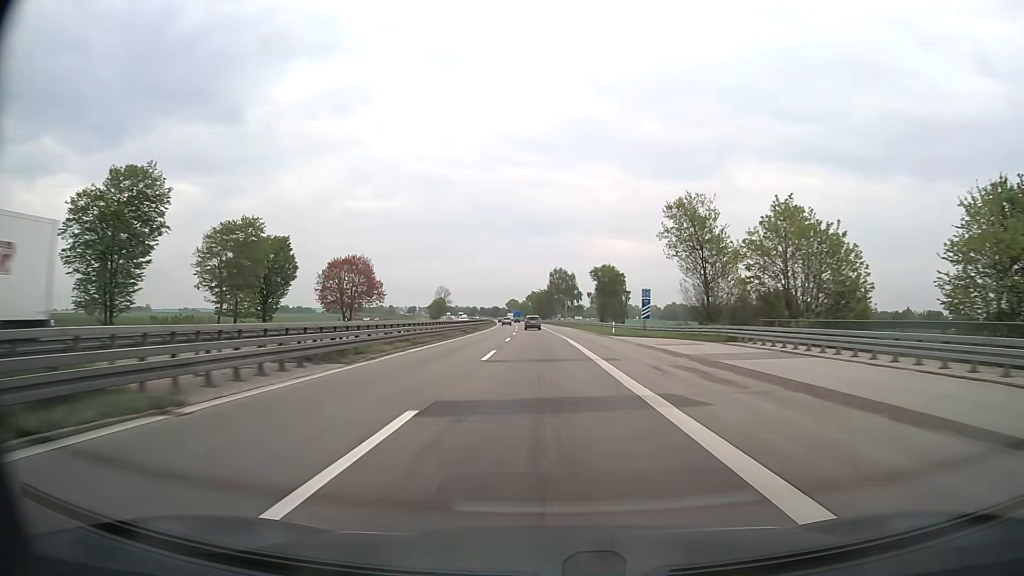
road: motorway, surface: asphalt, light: Day
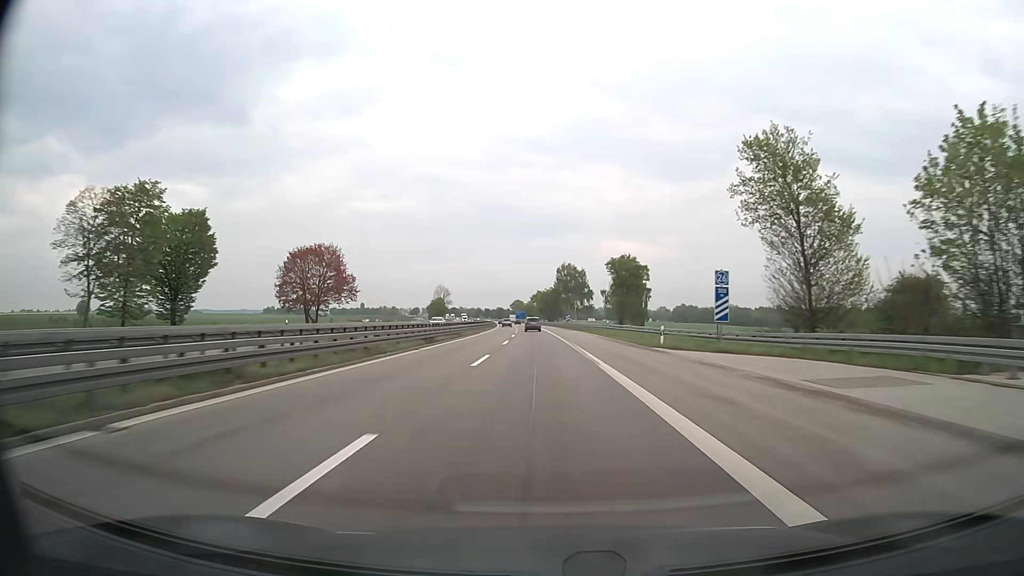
(-0.1, +20.3) m; -1°
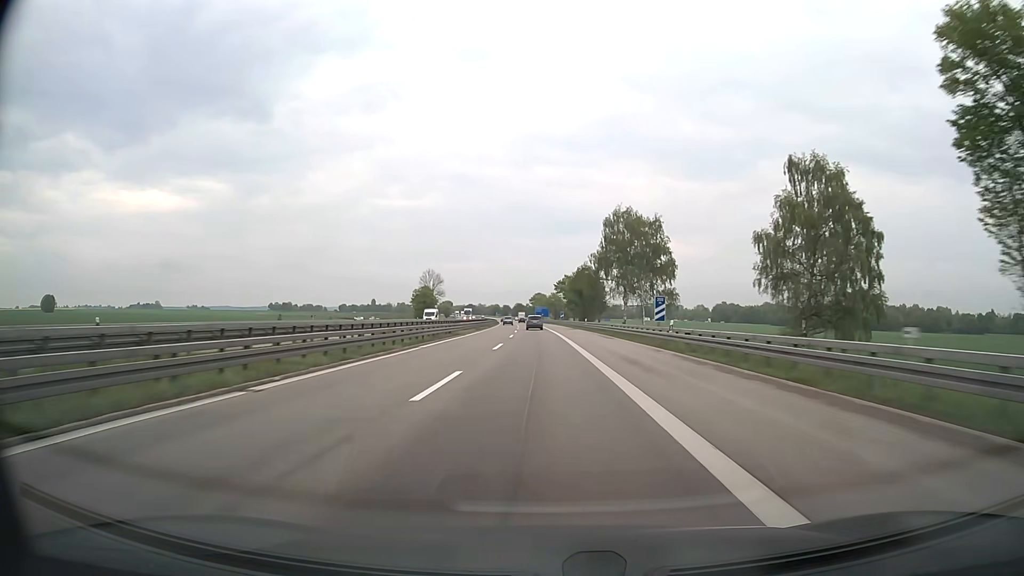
(-1.6, +81.2) m; -2°
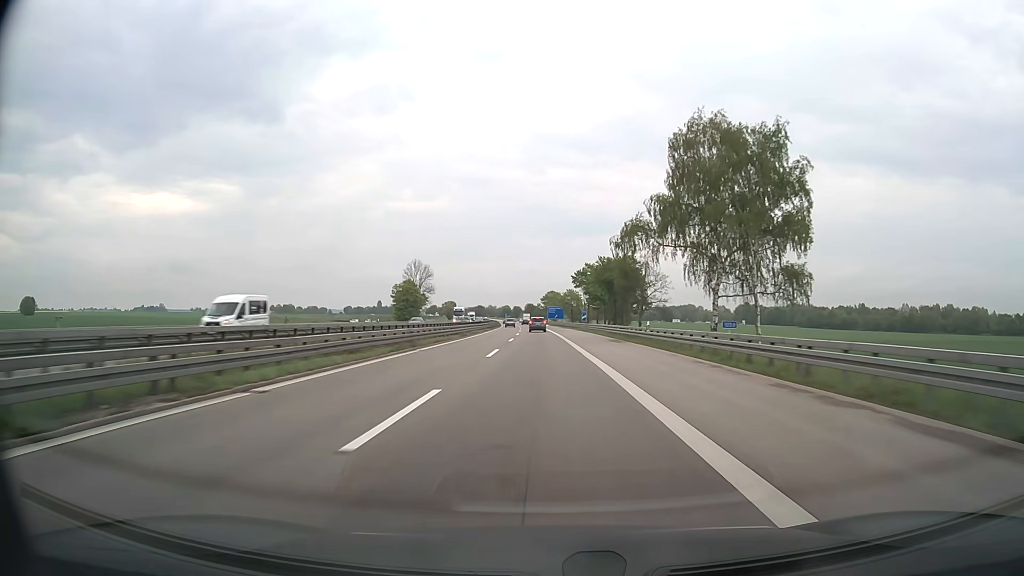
(-0.4, +40.4) m; -1°
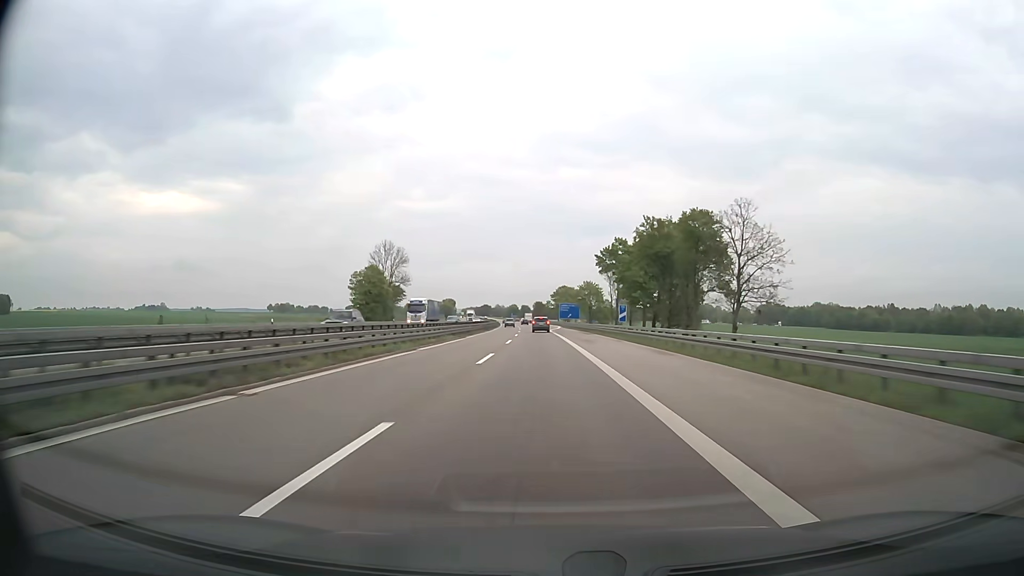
(-0.4, +40.3) m; -1°
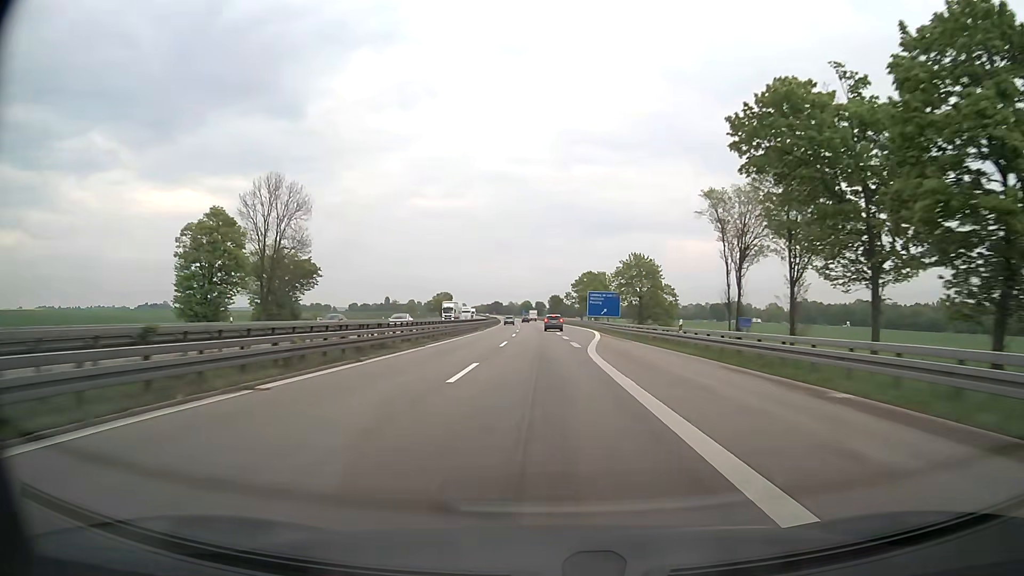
(-0.7, +60.5) m; -1°
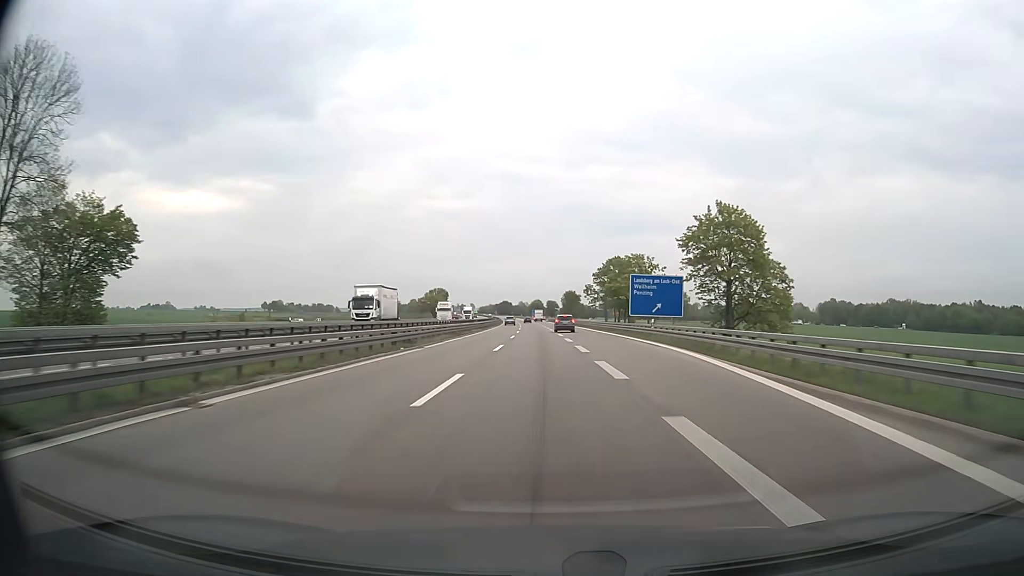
(-0.5, +40.4) m; -1°
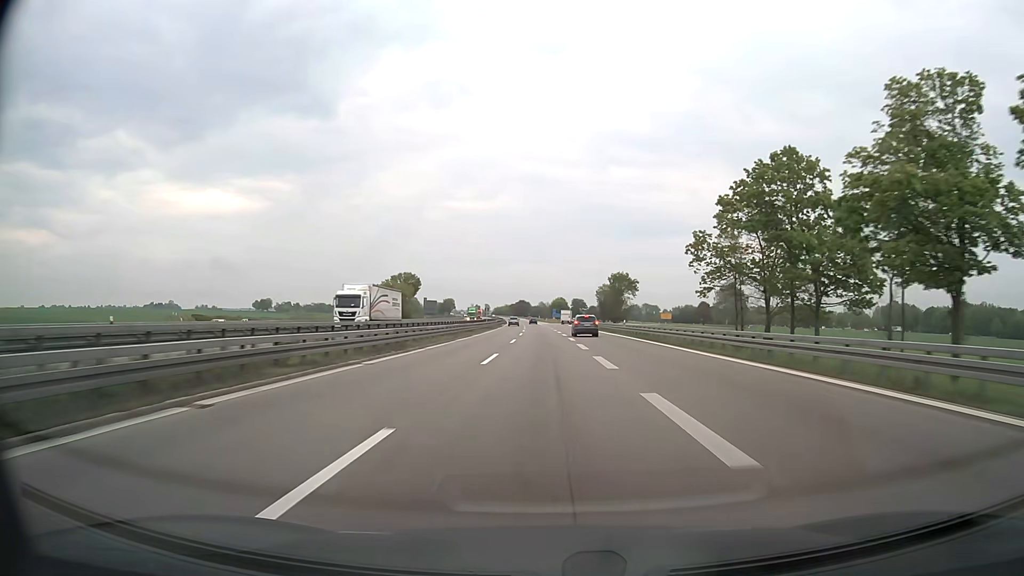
(-1.7, +80.7) m; -2°
(0, +10) (0, +20) (0, +30) (0, +40) (0, +50) (0, +60) (-1, +70) (-1, +80) (-1, +90) (-1, +100) m
